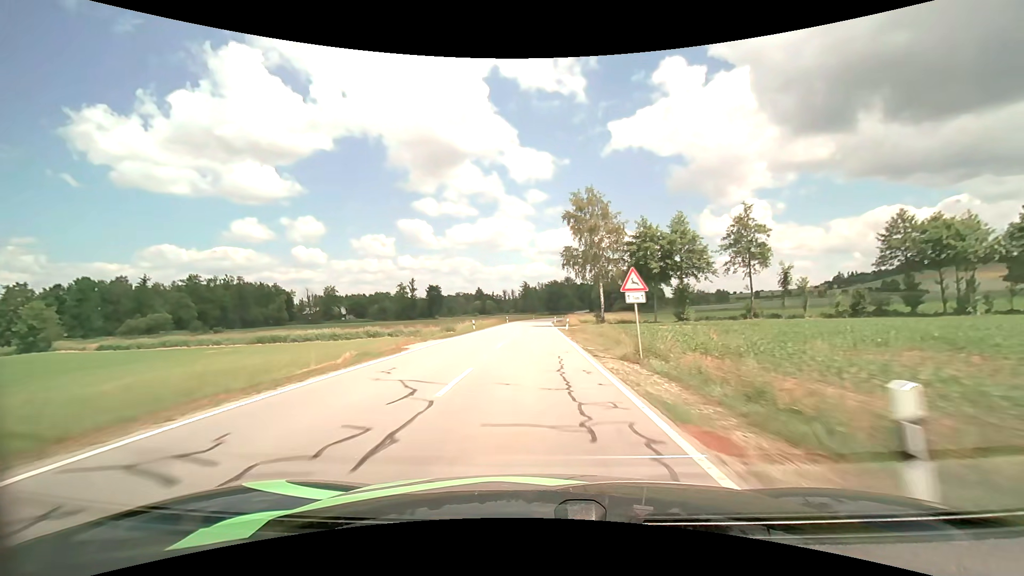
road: secondary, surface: asphalt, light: Day
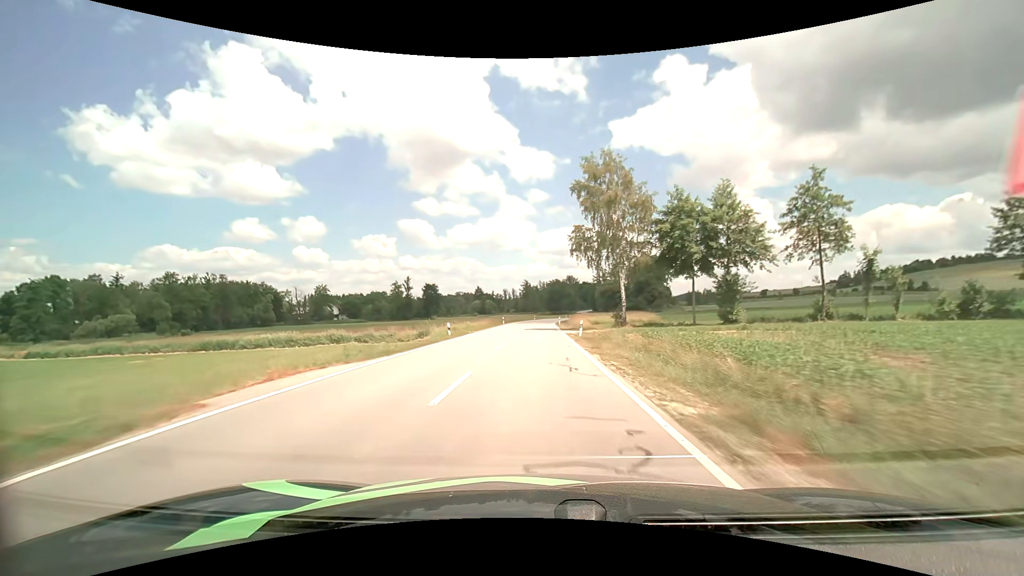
(0.0, +12.4) m; 0°
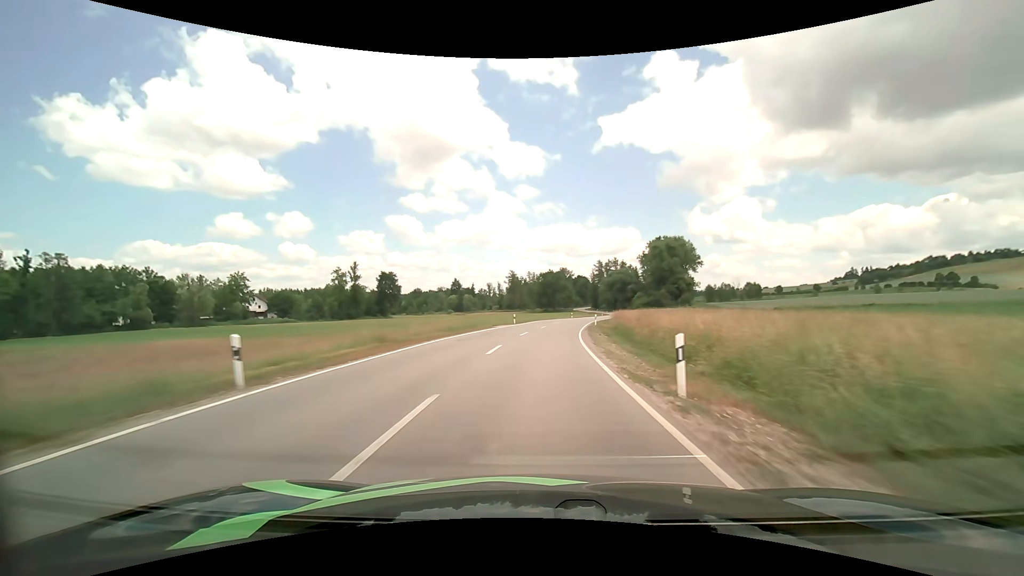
(+0.3, +61.4) m; +1°
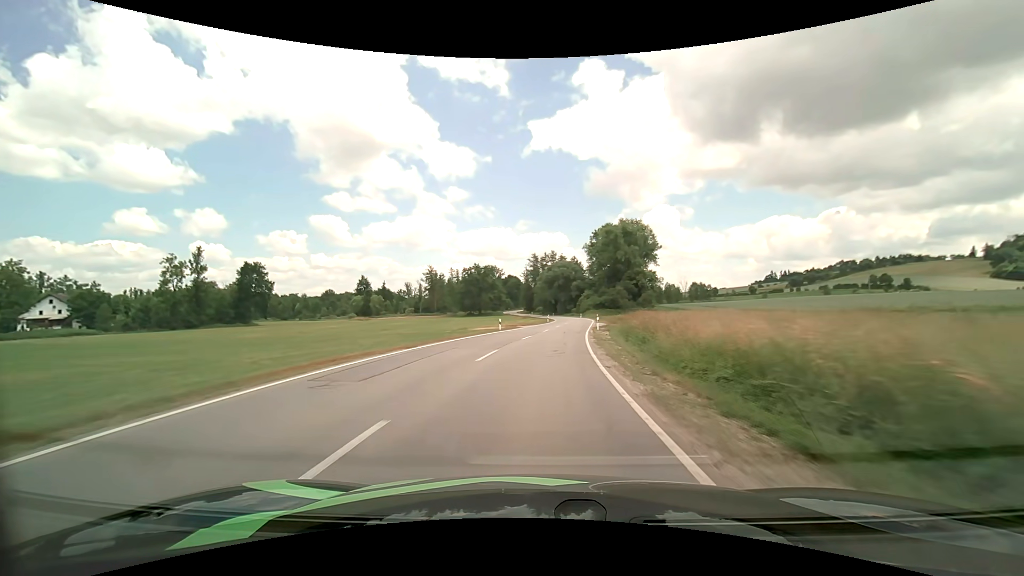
(+3.1, +47.4) m; +8°
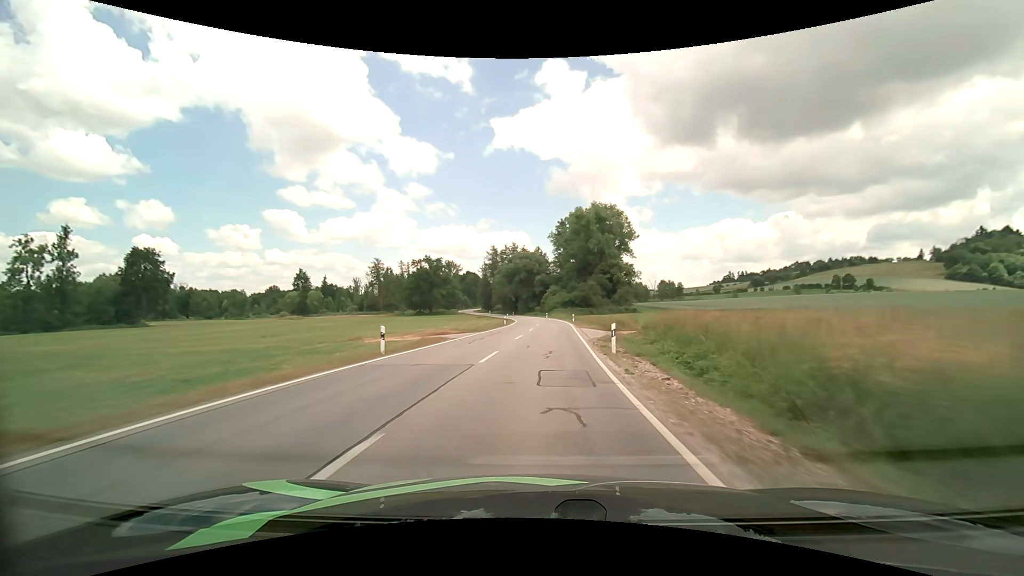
(+0.8, +23.5) m; +4°
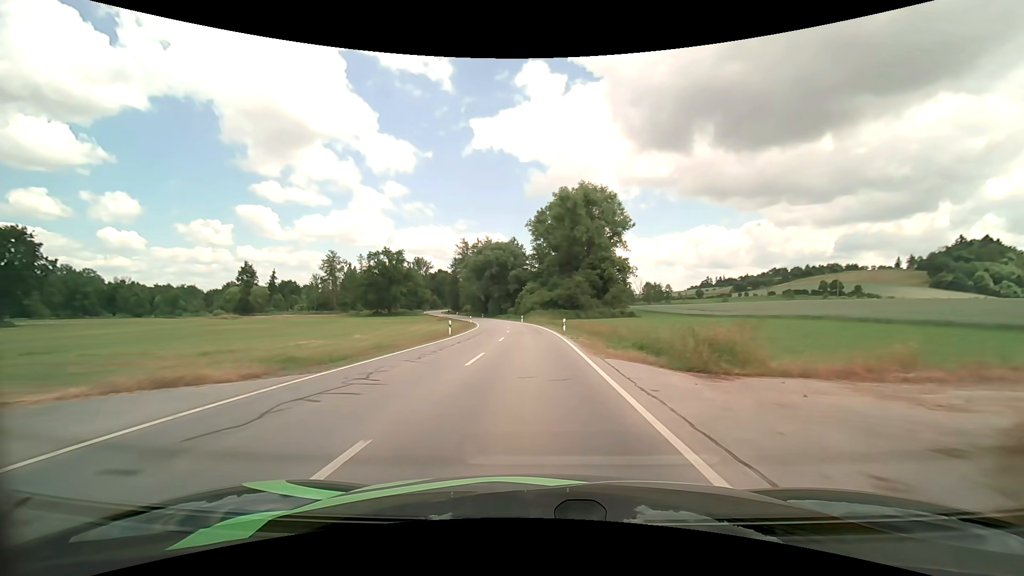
(+0.7, +23.4) m; +3°
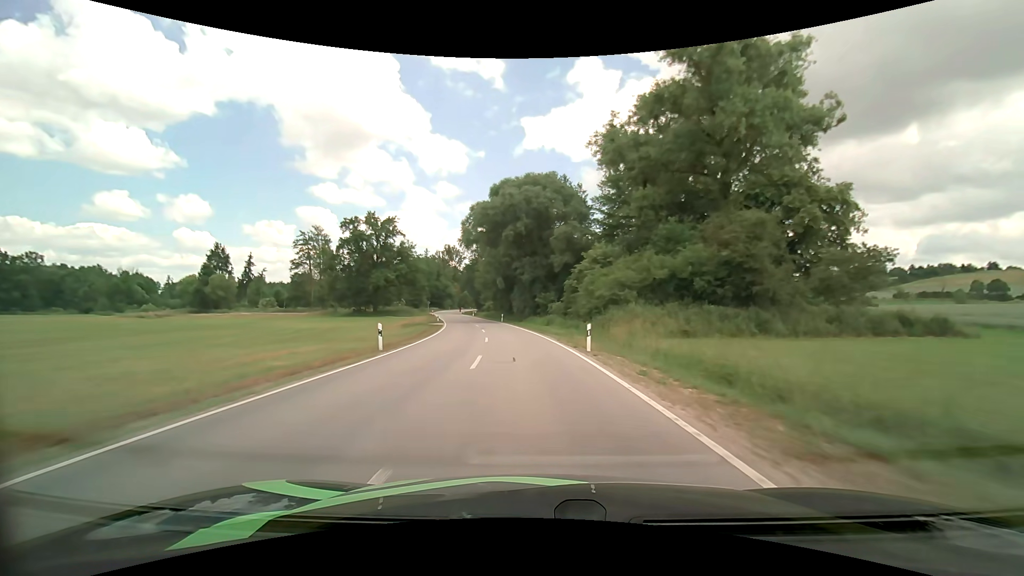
(-2.1, +58.3) m; -6°
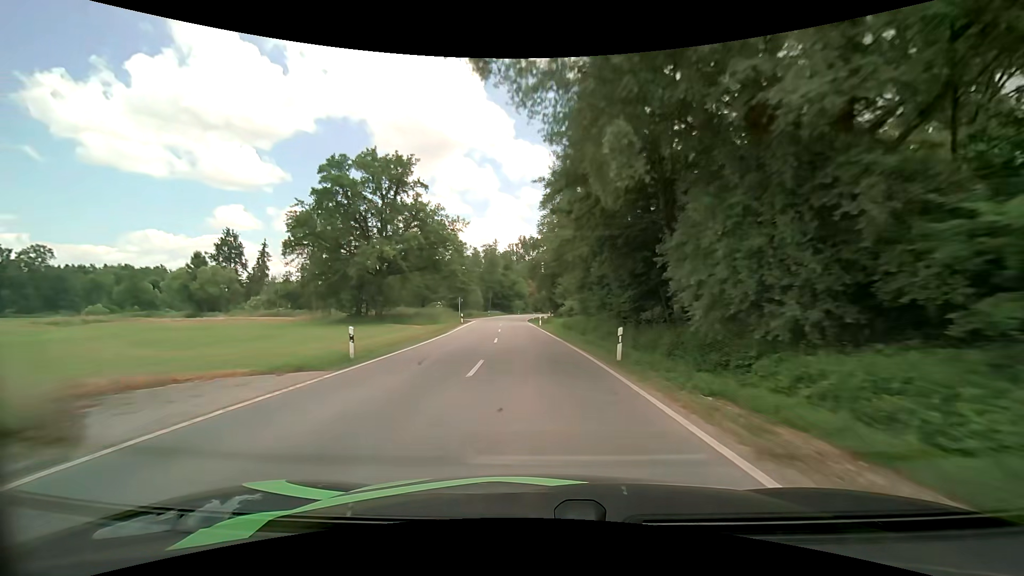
(-4.2, +47.4) m; -10°
(0, +10) (0, +20) (-1, +30) (-2, +40) (-2, +50) (-3, +60) (-3, +70) (-3, +80) (-3, +90) (-3, +100) m
